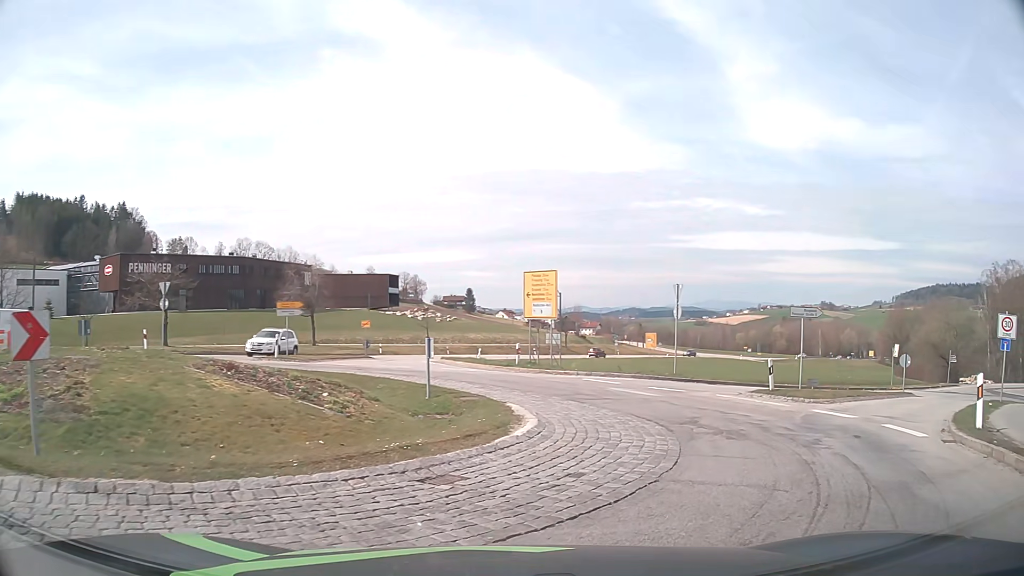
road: tertiary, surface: paved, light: Day
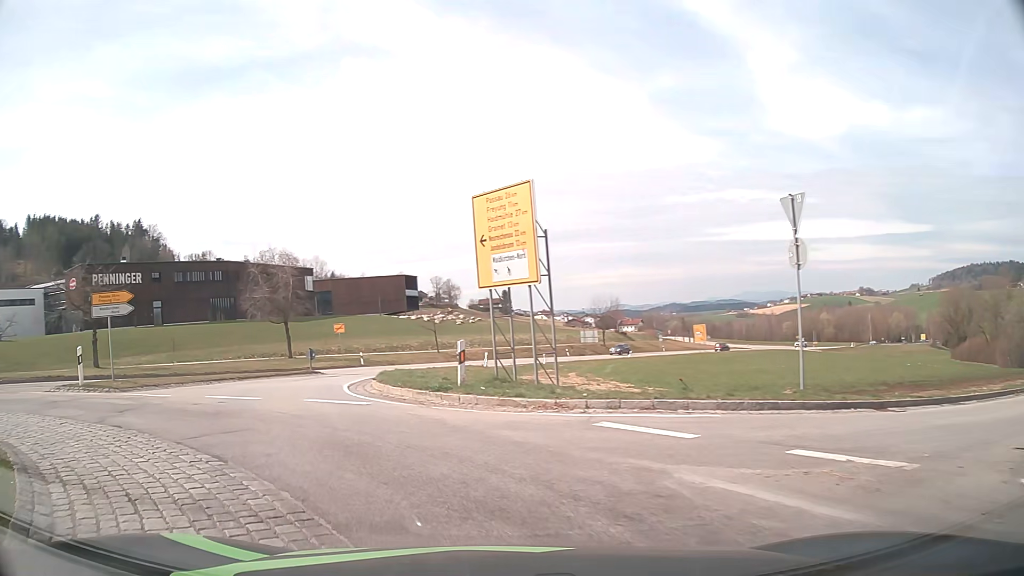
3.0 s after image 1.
(+1.8, +15.1) m; -6°
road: secondary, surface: asphalt
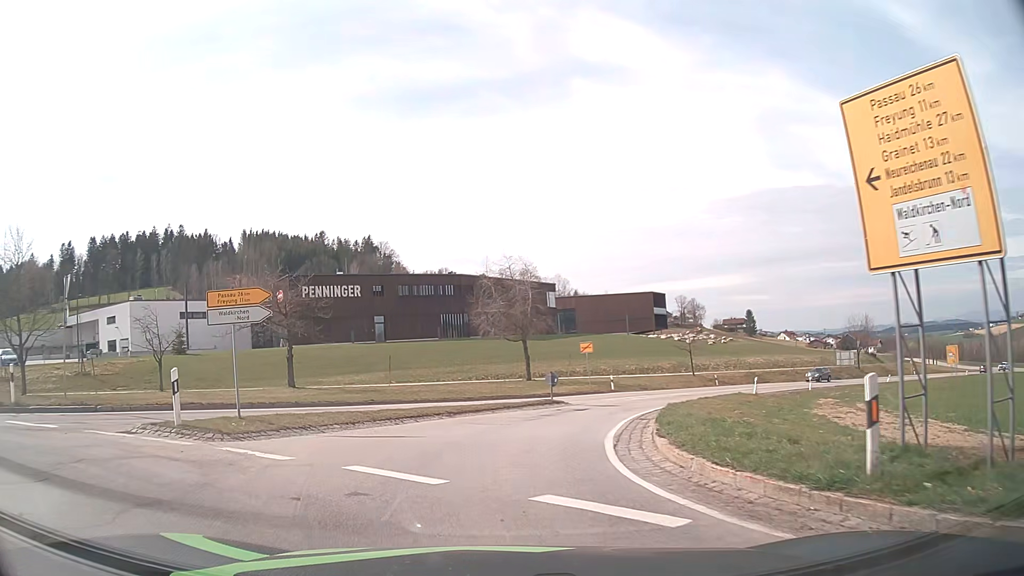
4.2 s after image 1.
(-1.4, +7.1) m; -21°
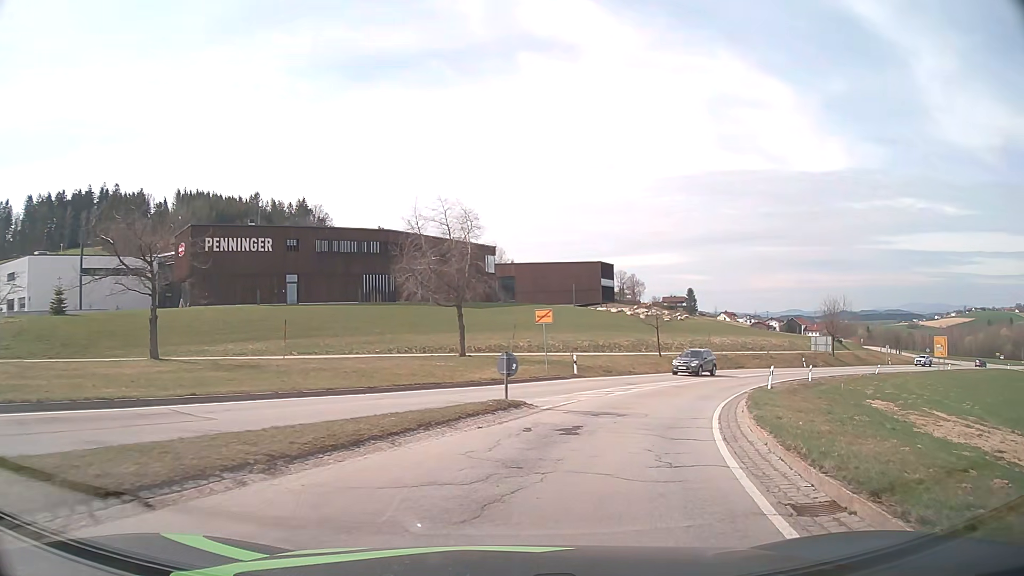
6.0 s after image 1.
(0.0, +11.6) m; +6°
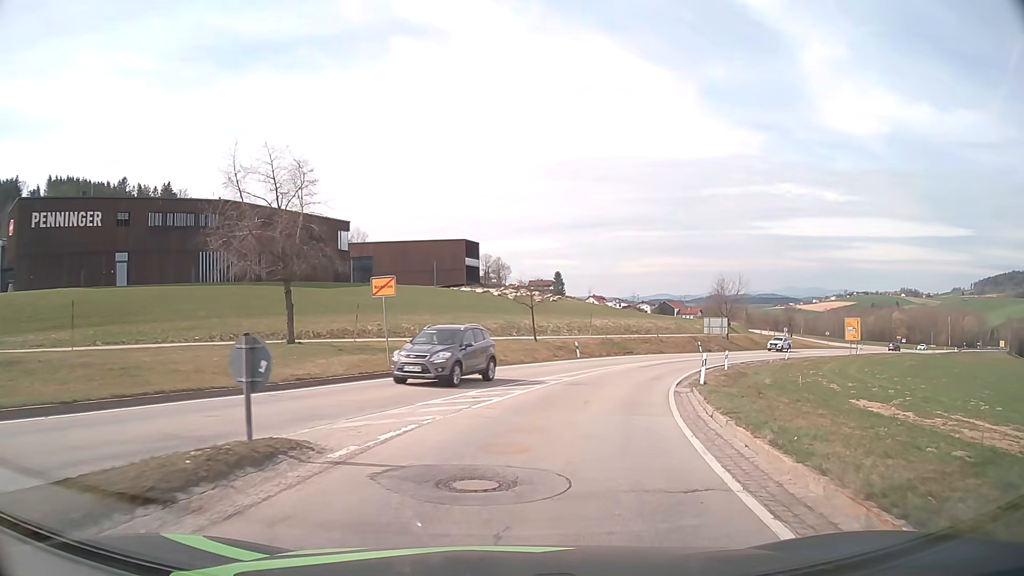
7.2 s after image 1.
(+1.0, +9.2) m; +11°
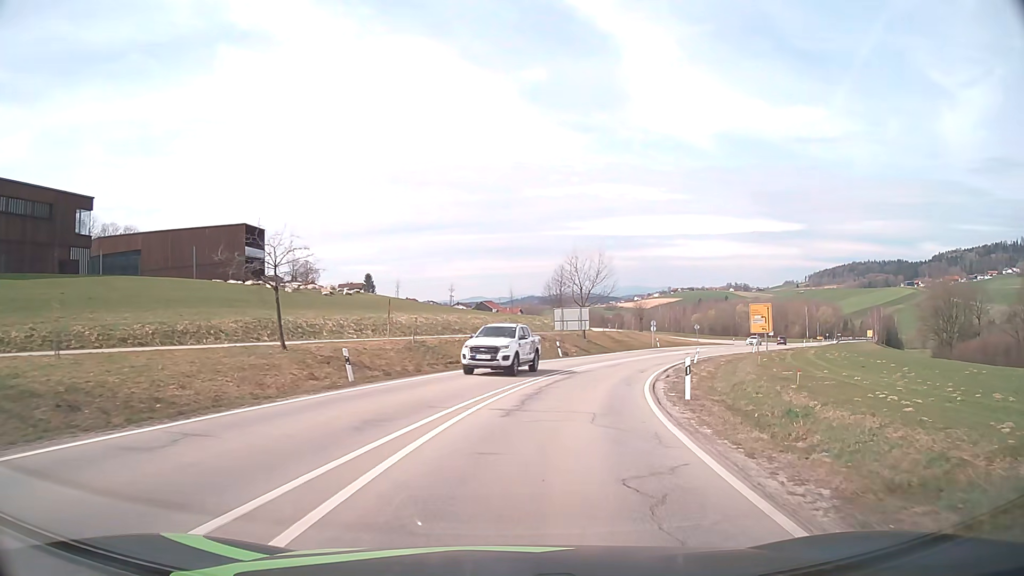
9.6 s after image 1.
(+3.1, +22.6) m; +15°
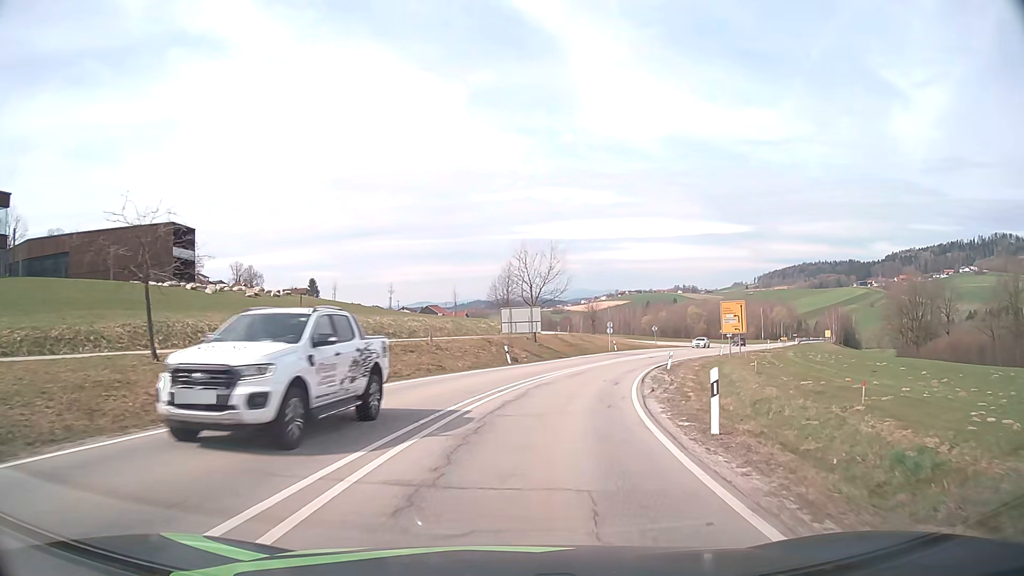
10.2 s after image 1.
(+0.3, +6.4) m; +5°
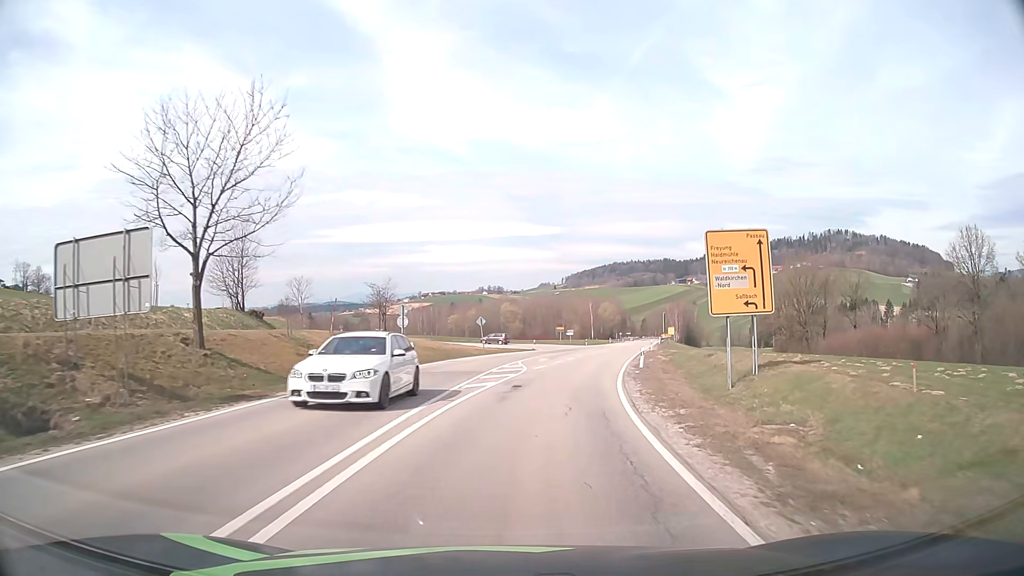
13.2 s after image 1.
(+5.4, +35.3) m; +16°
(0, +10) (+1, +20) (+3, +30) (+5, +40) (+7, +49) (+9, +59) (+12, +69) (+14, +79) (+16, +88) (+19, +98) m
